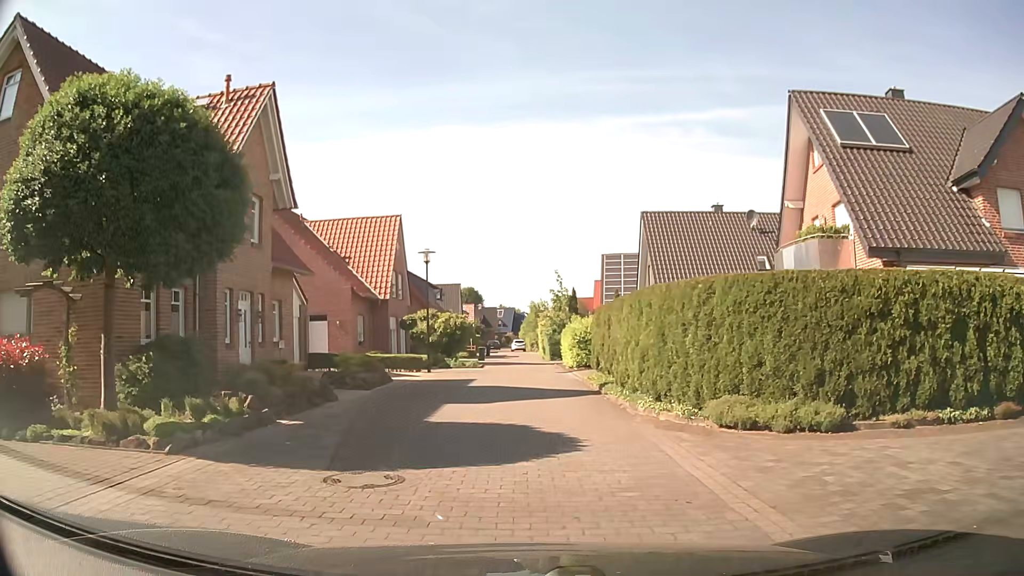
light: Day
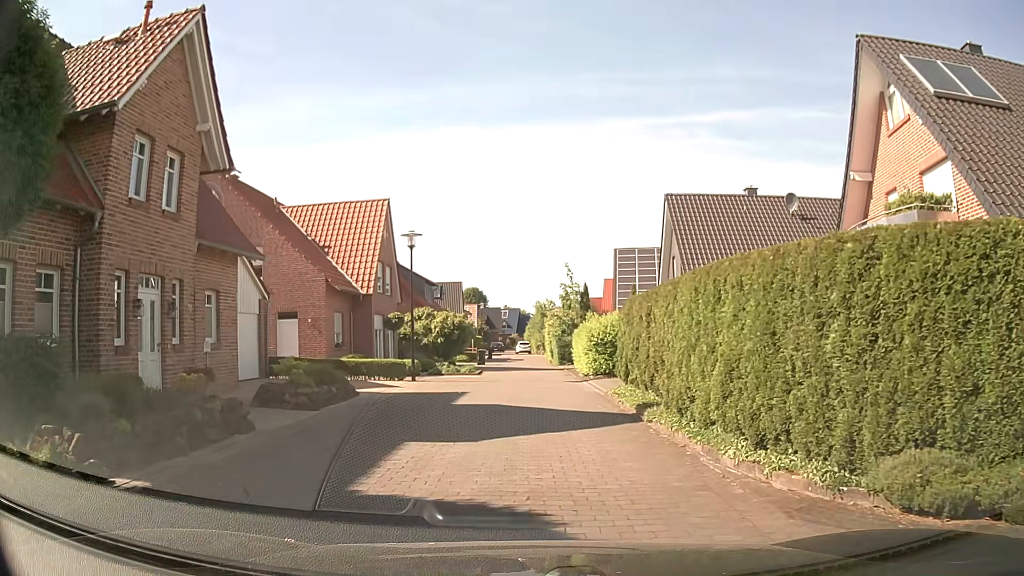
(-0.1, +5.2) m; -1°
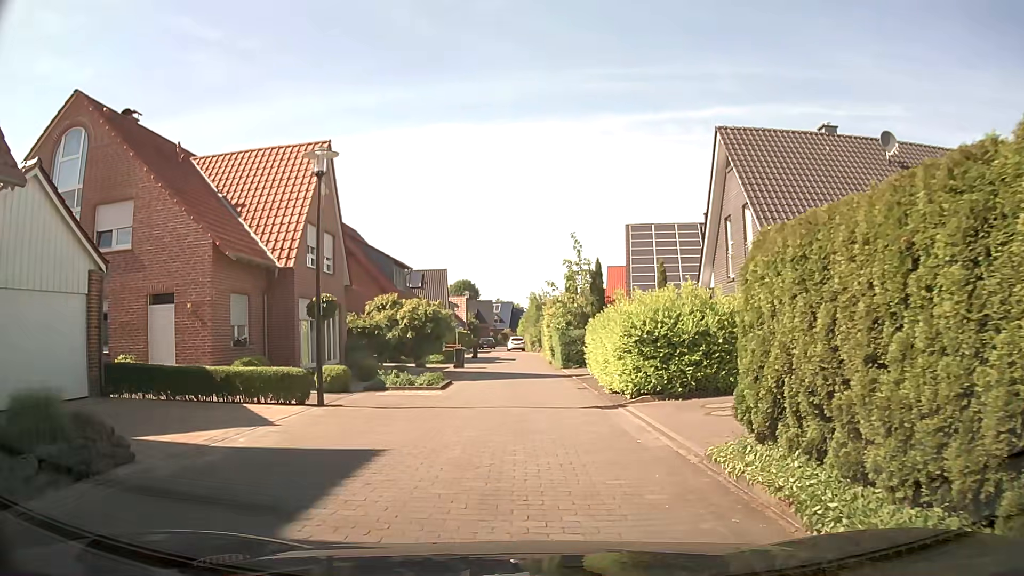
(0.0, +10.2) m; +1°
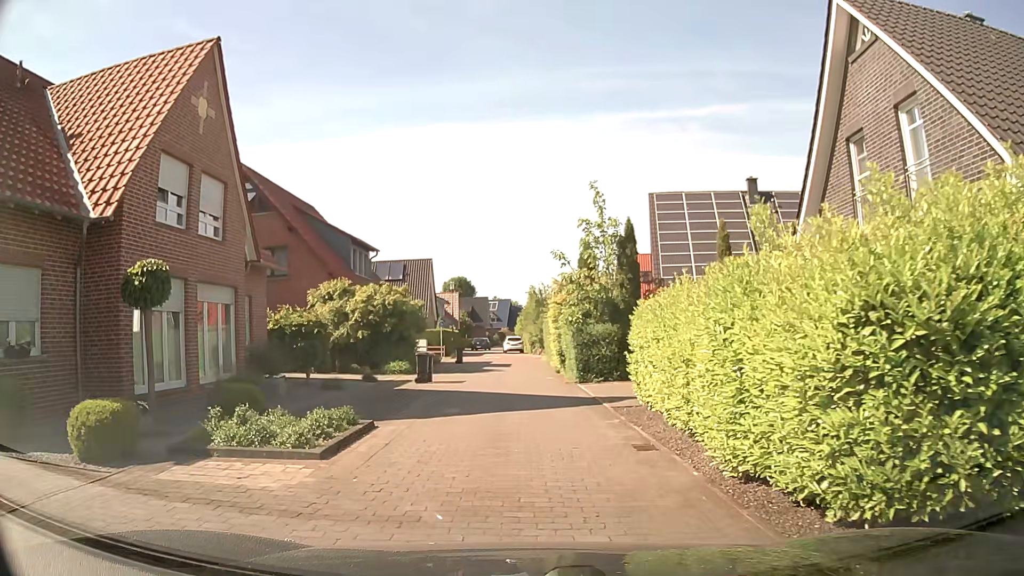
(+0.1, +10.2) m; -1°
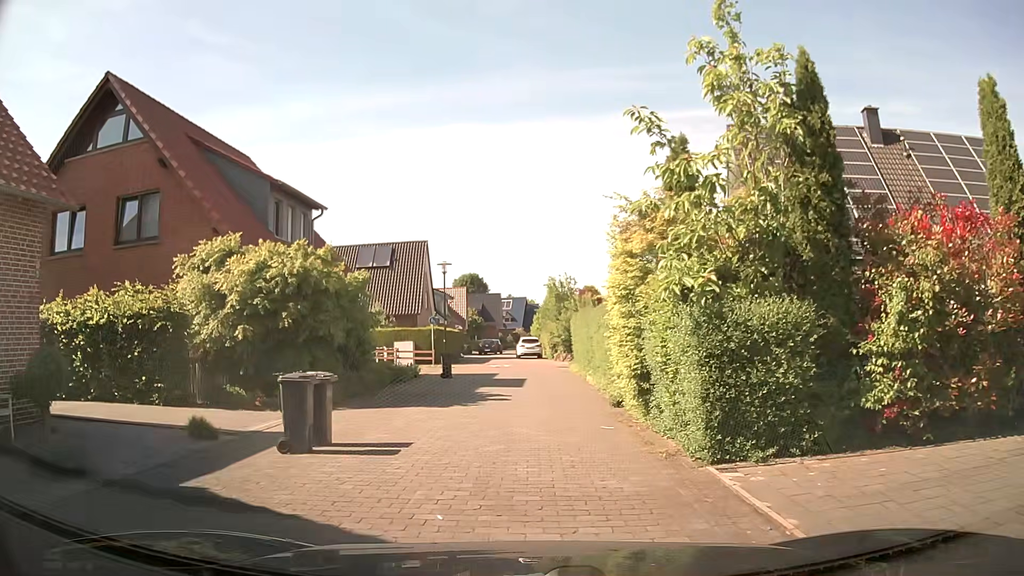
(+0.2, +12.8) m; +1°
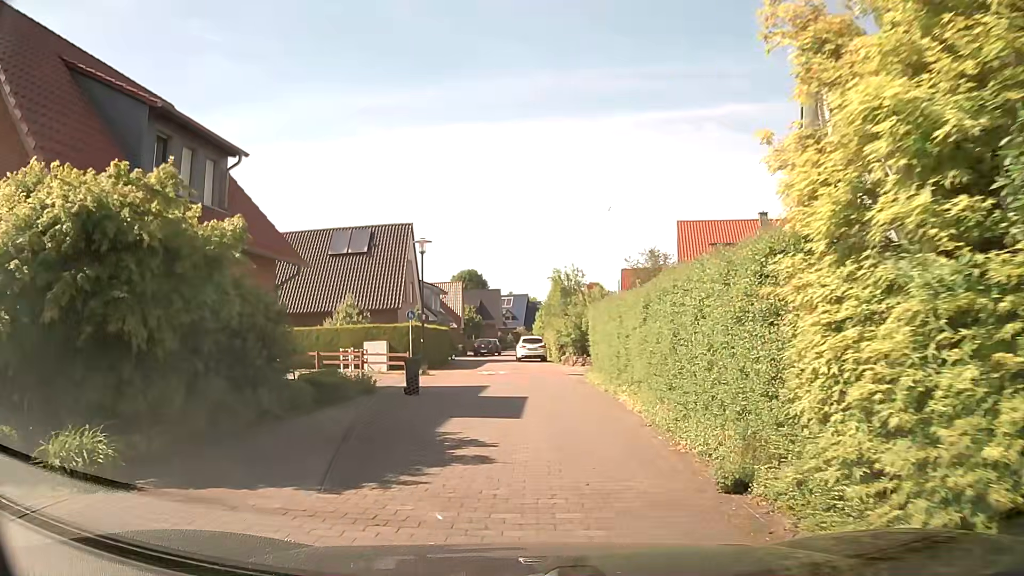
(-0.1, +7.6) m; -2°
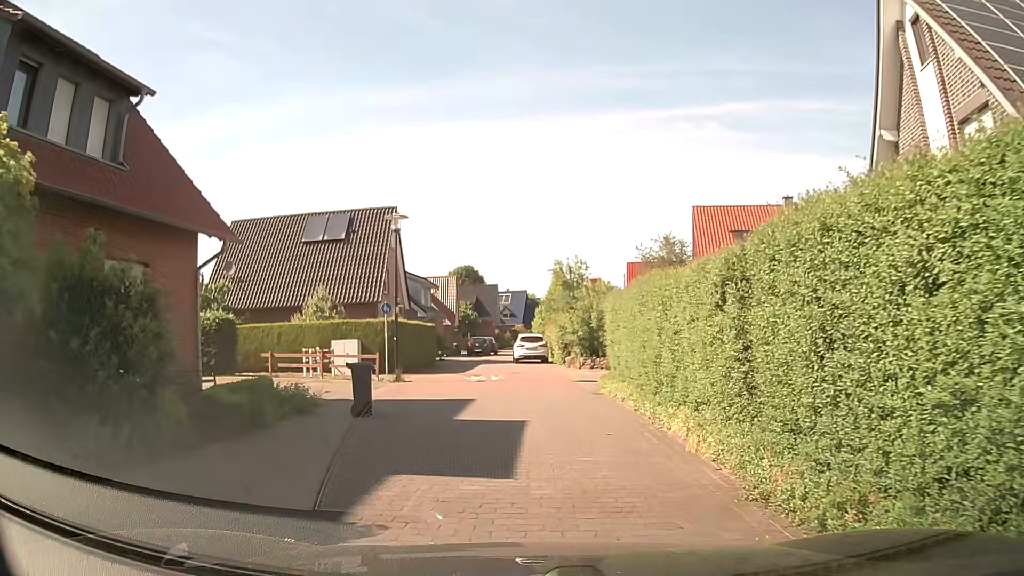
(0.0, +5.1) m; +1°
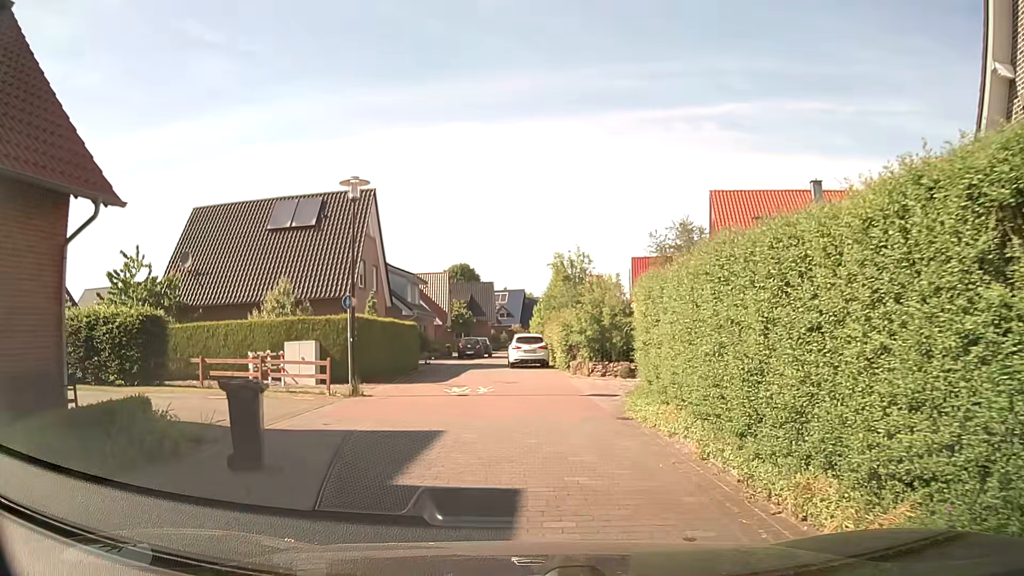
(0.0, +5.0) m; 0°
